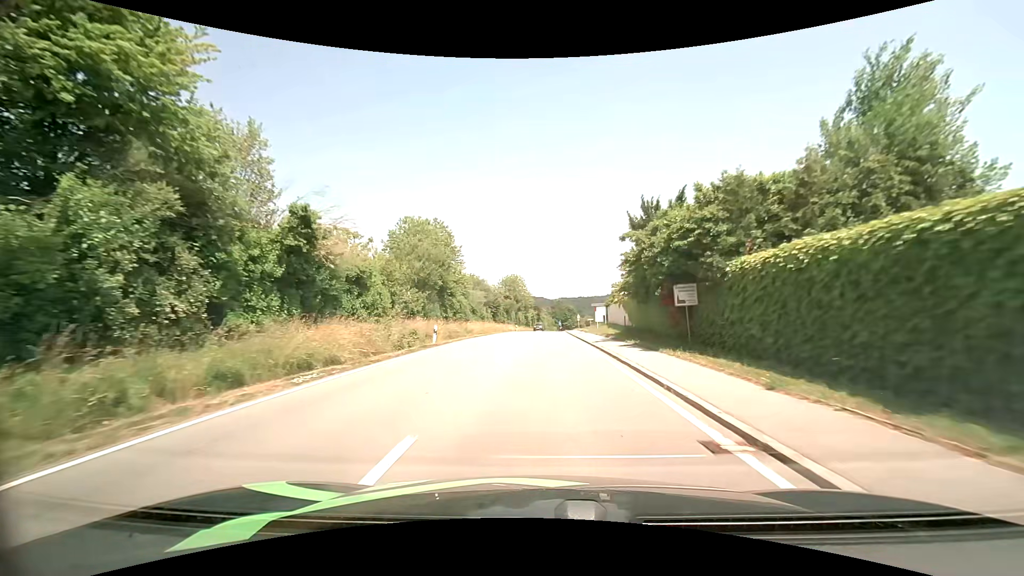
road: tertiary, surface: asphalt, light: Day
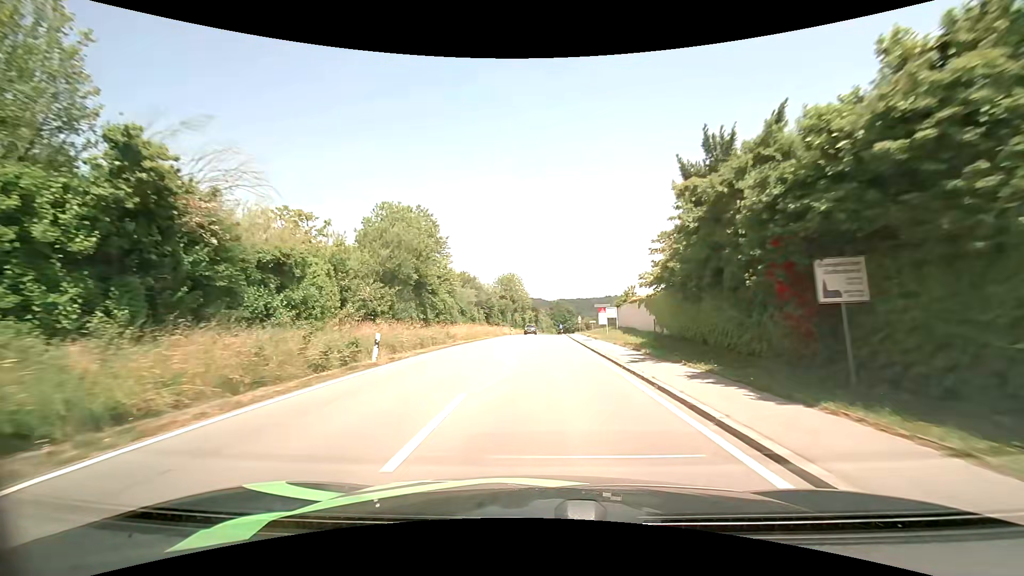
(0.0, +8.8) m; 0°
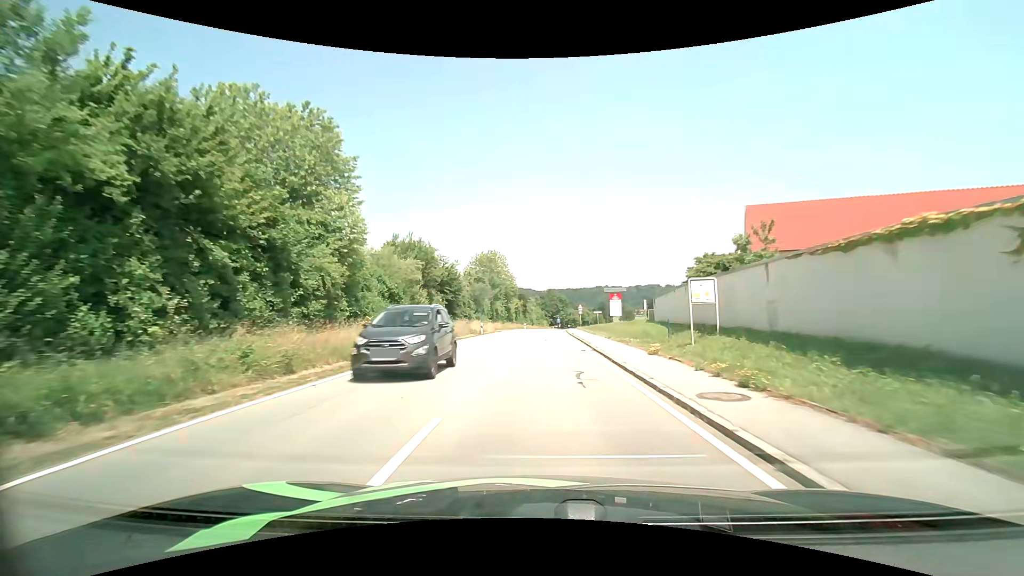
(+0.3, +26.5) m; +1°
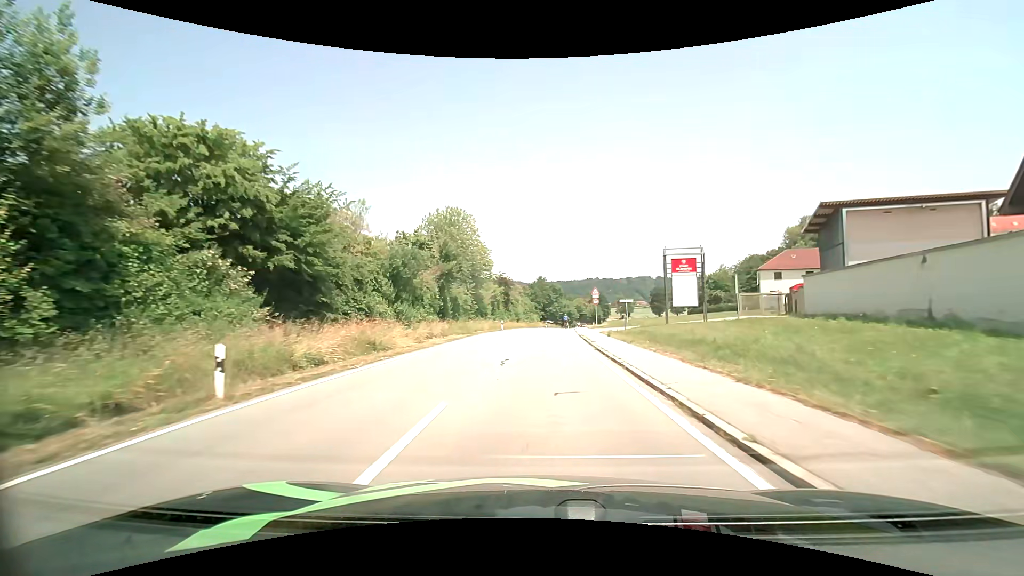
(+0.3, +34.8) m; +1°
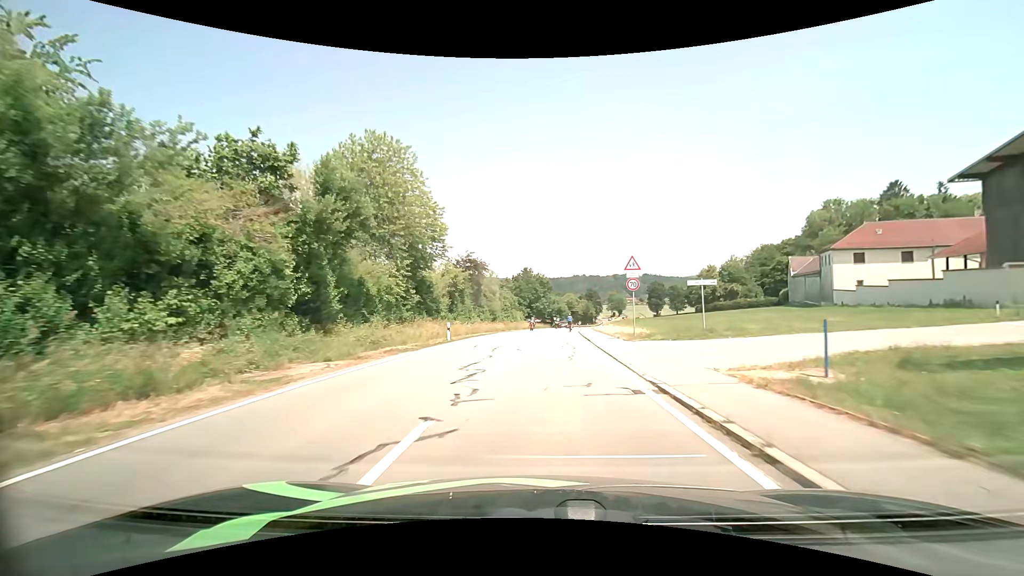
(+0.3, +25.2) m; +1°
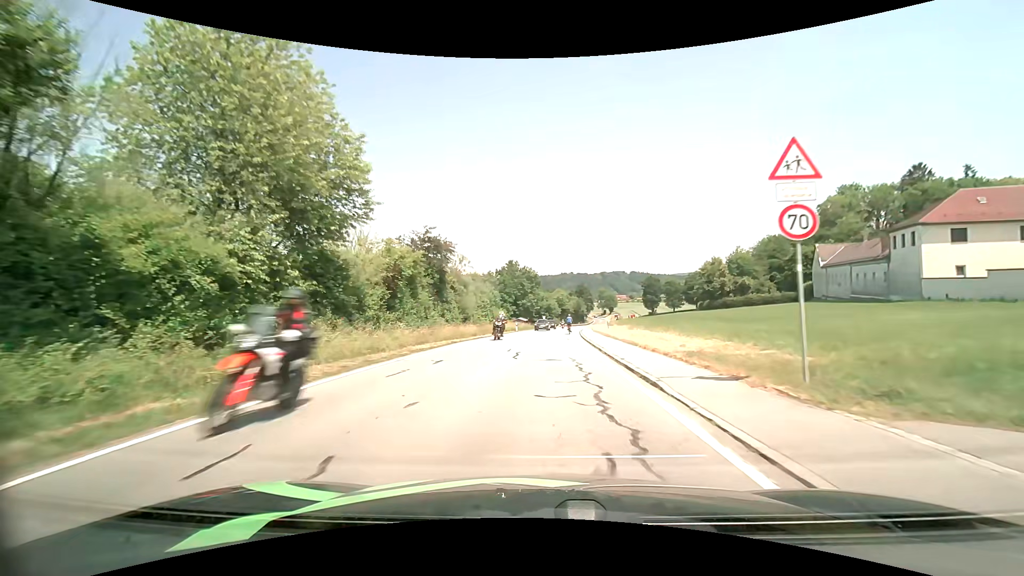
(+0.2, +16.4) m; +1°
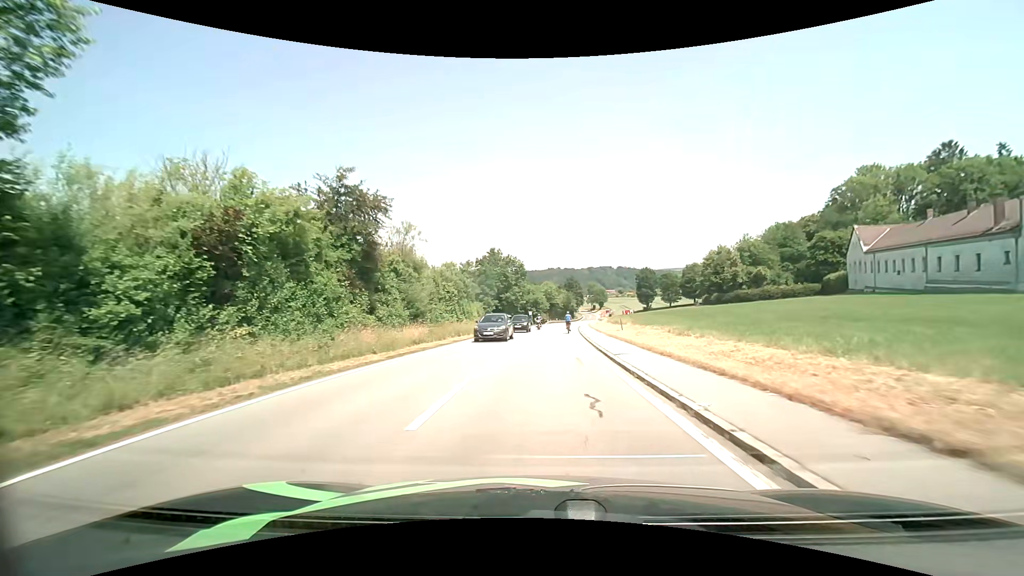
(+0.2, +16.3) m; +1°
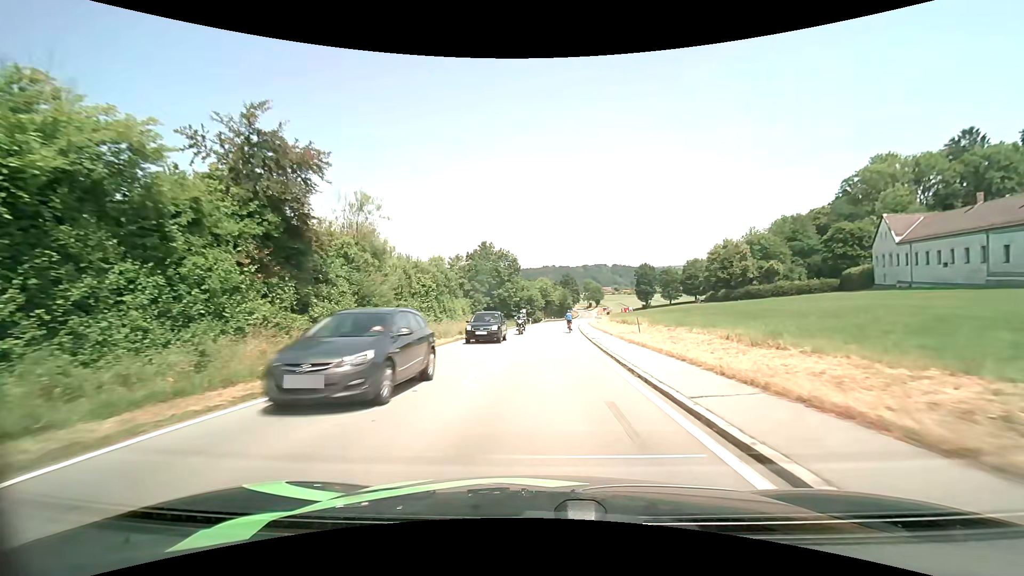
(+0.1, +8.1) m; +1°
(0, +10) (0, +20) (0, +30) (+1, +40) (+1, +50) (+2, +60) (+3, +70) (+4, +80) (+5, +90) (+6, +100) m
